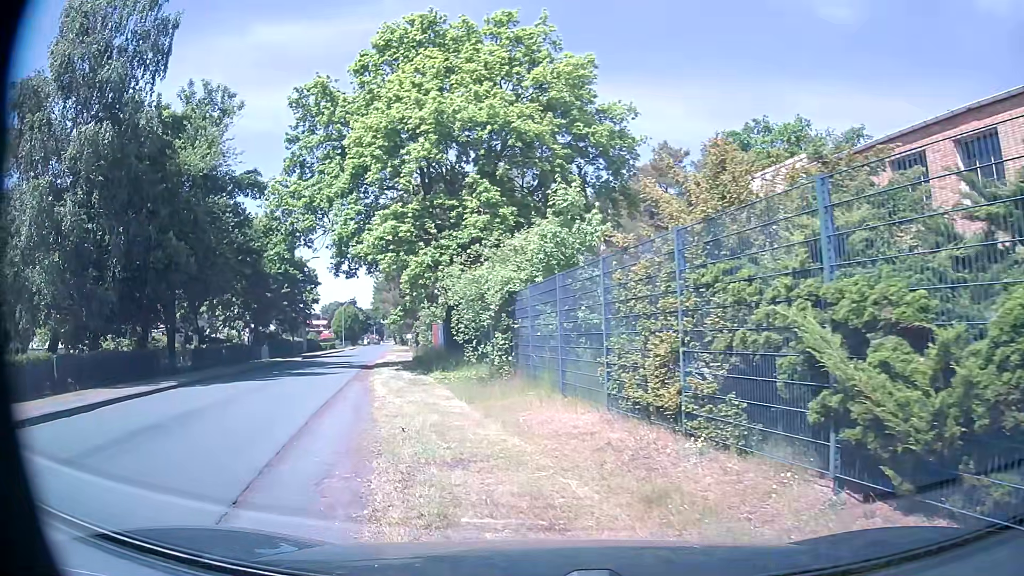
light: Day
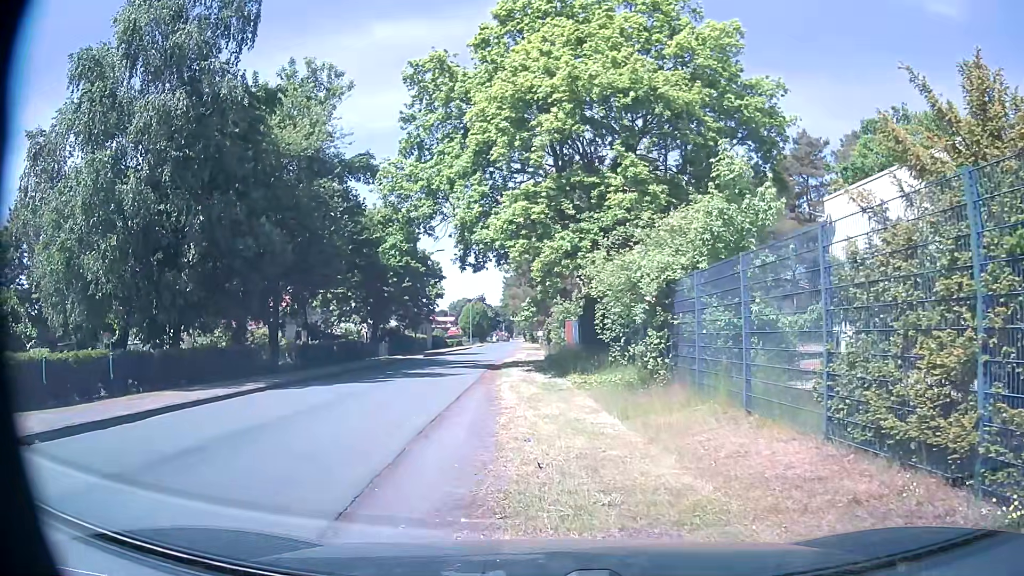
(-0.2, +2.7) m; -10°
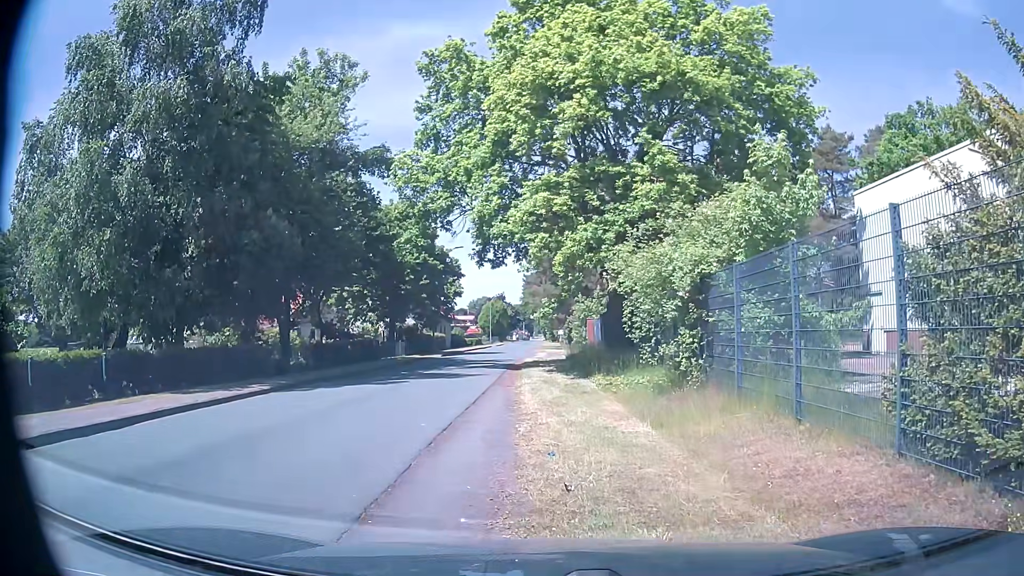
(0.0, +1.0) m; -2°
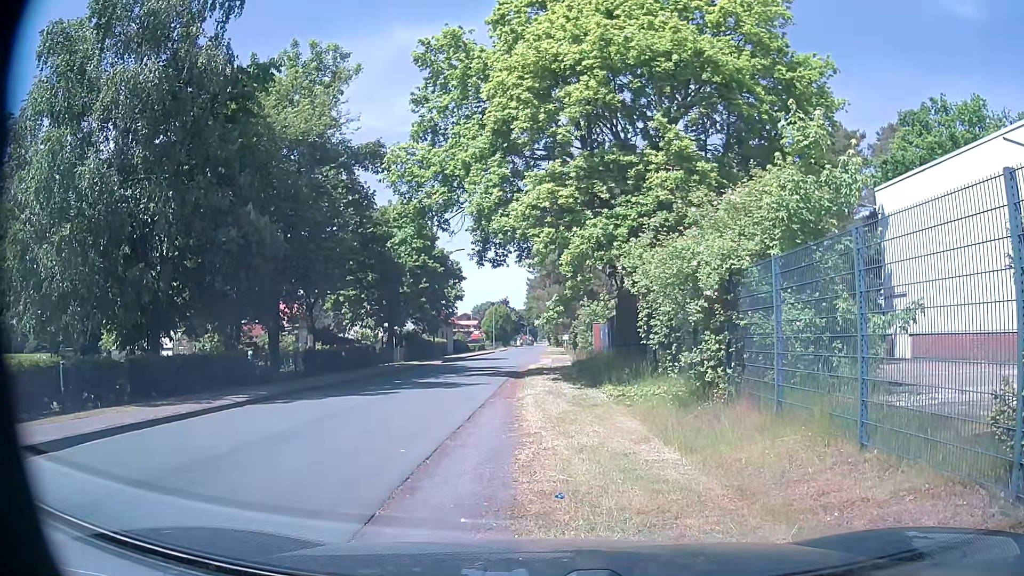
(0.0, +1.6) m; 0°
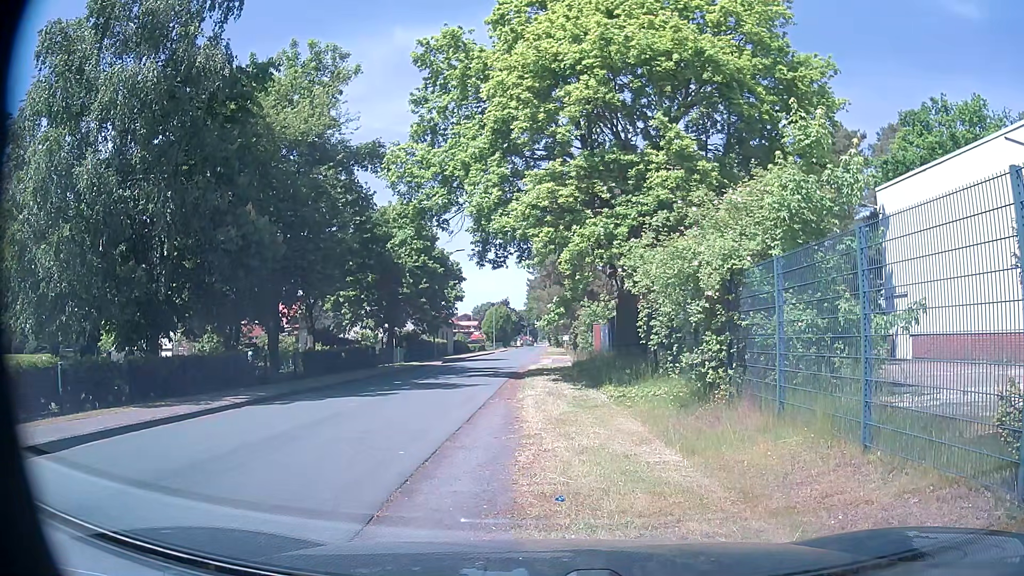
(0.0, +0.1) m; 0°
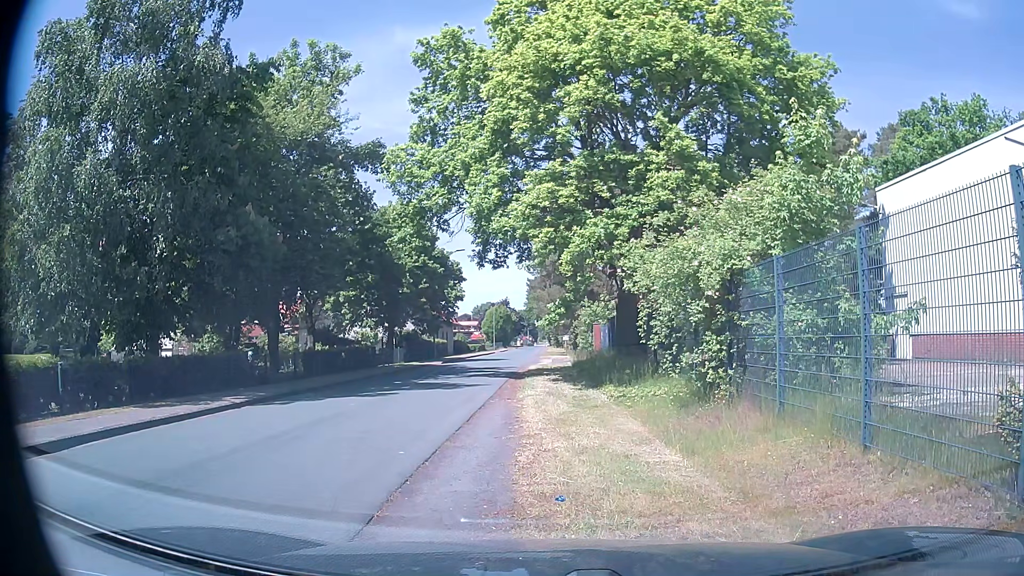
(0.0, 0.0) m; 0°
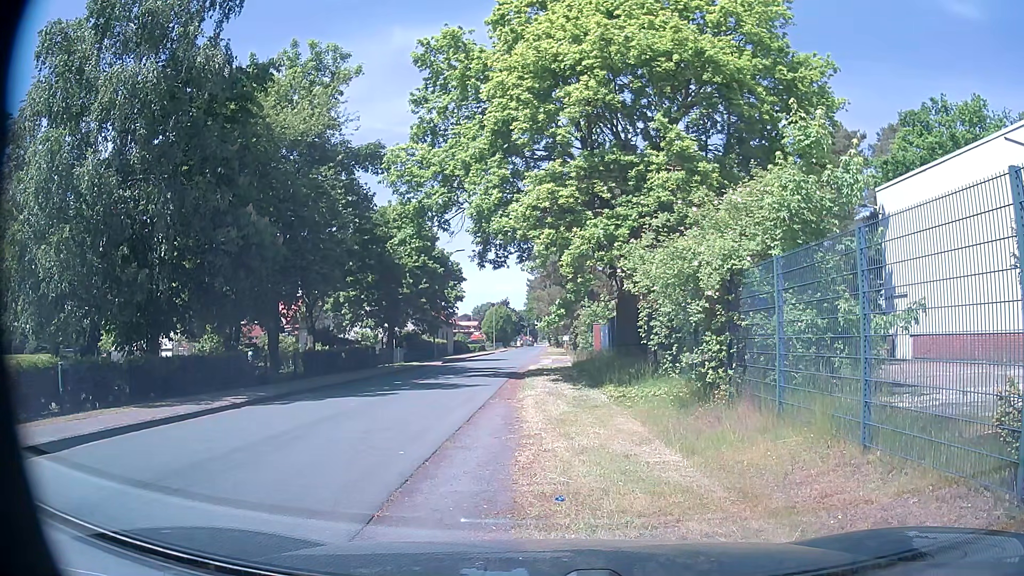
(0.0, 0.0) m; 0°
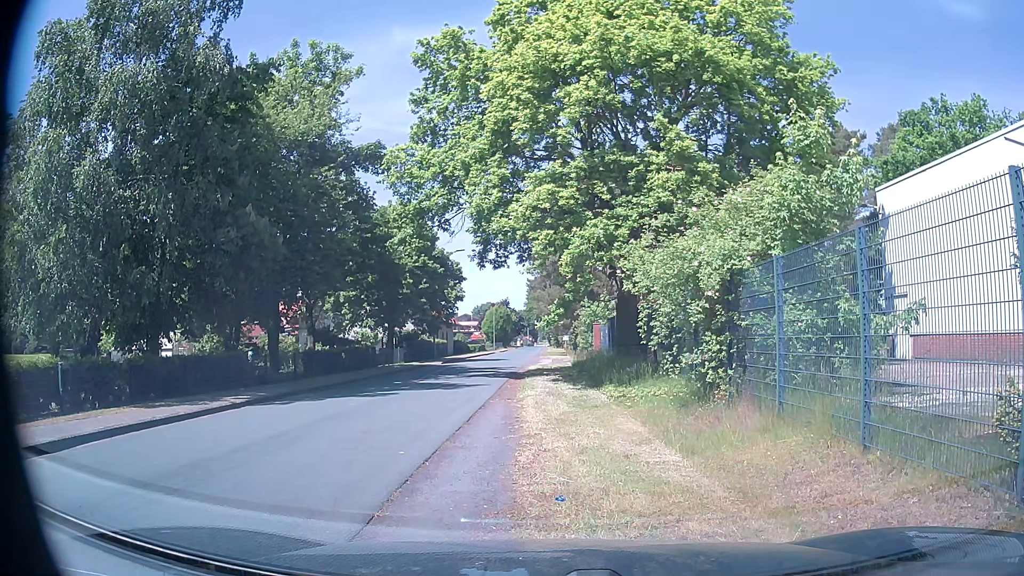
(0.0, 0.0) m; 0°
